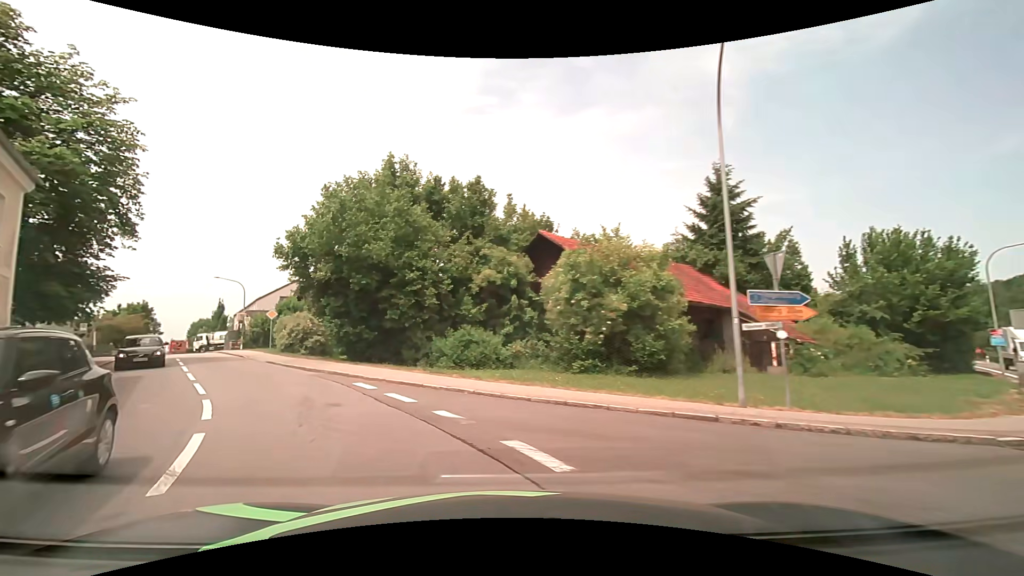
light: Day
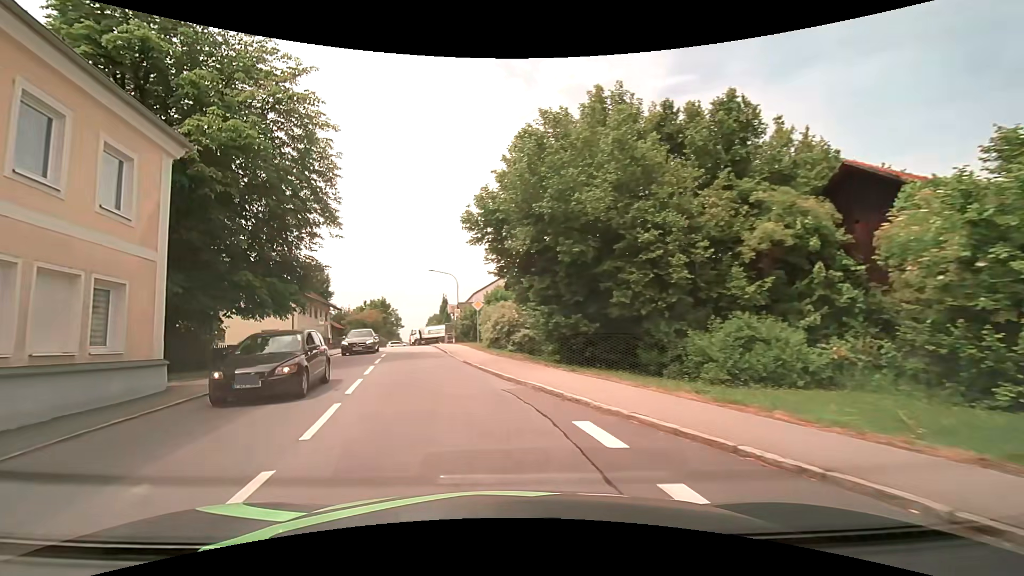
(-1.7, +7.5) m; -25°
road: secondary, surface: asphalt
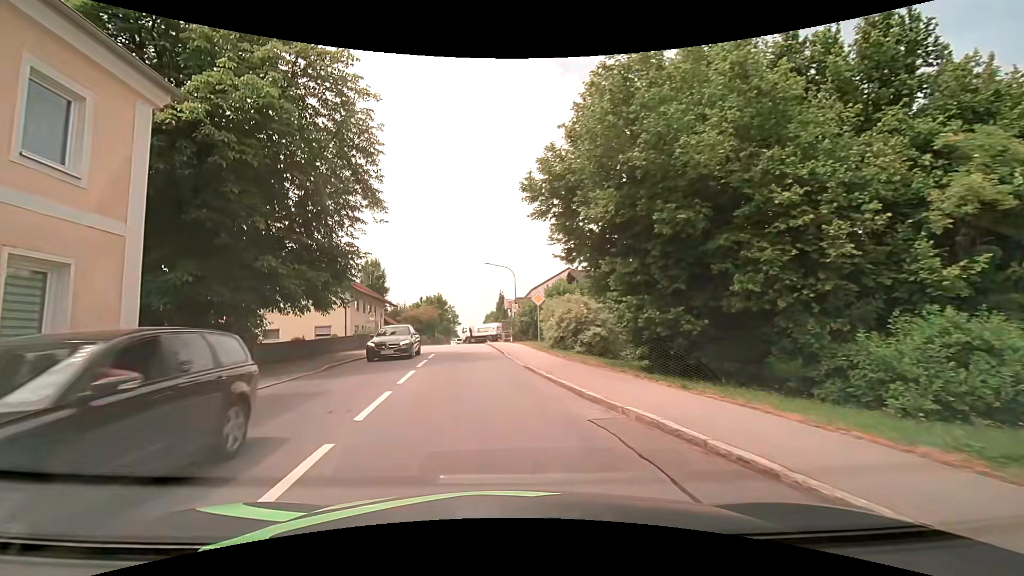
(-0.3, +3.9) m; -8°
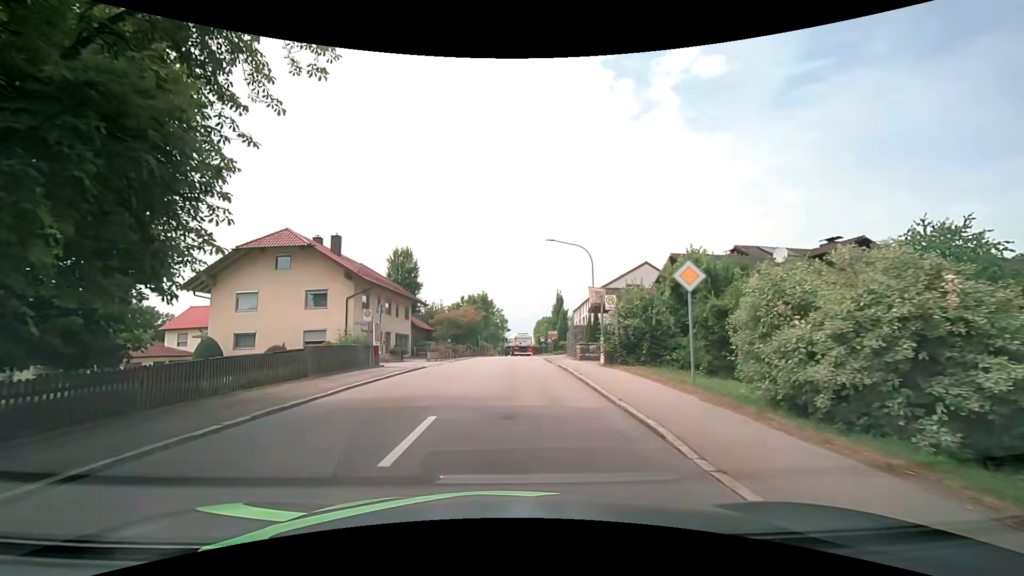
(-1.3, +15.9) m; -6°
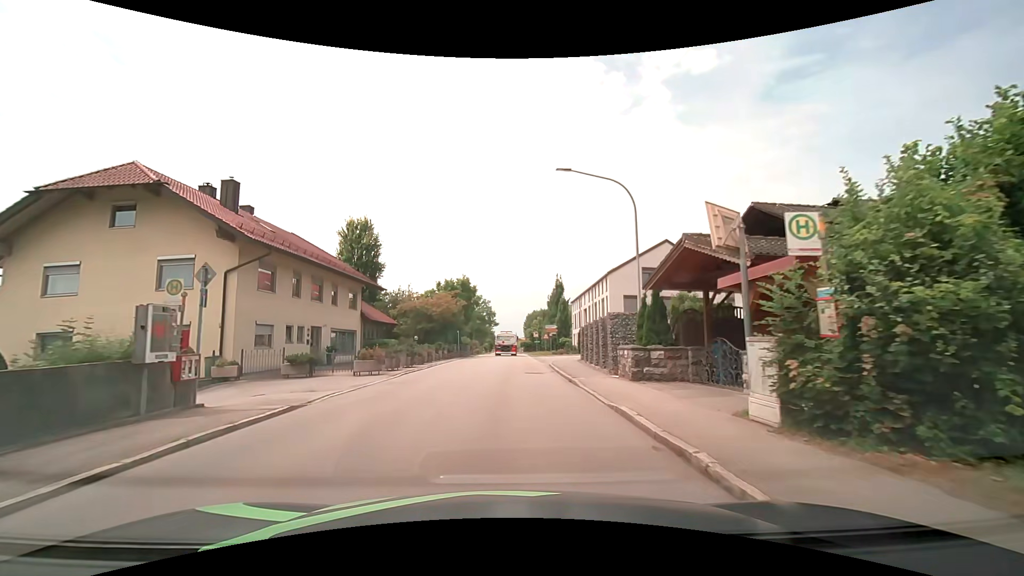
(+0.2, +13.2) m; +1°
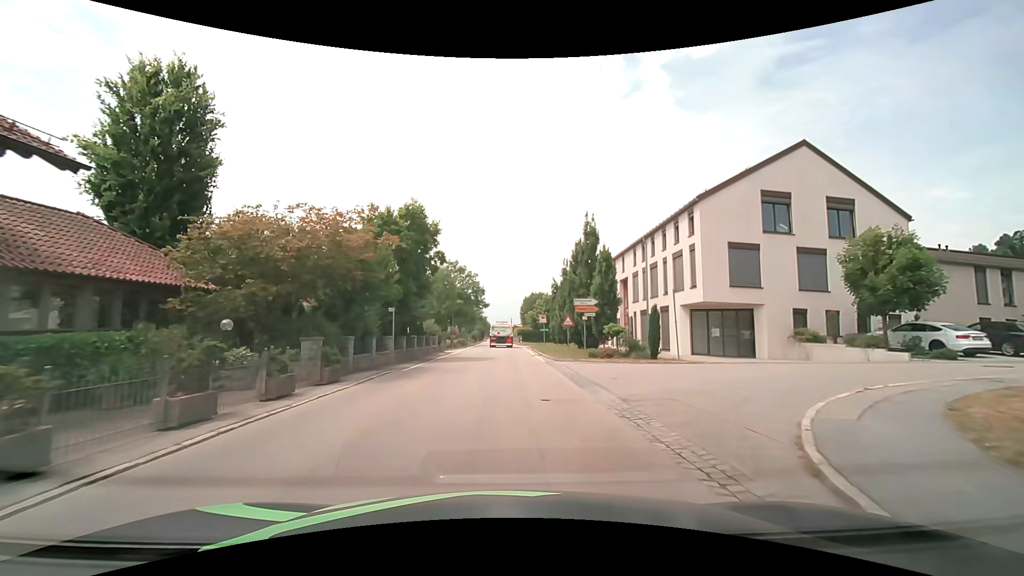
(+0.1, +26.0) m; 0°
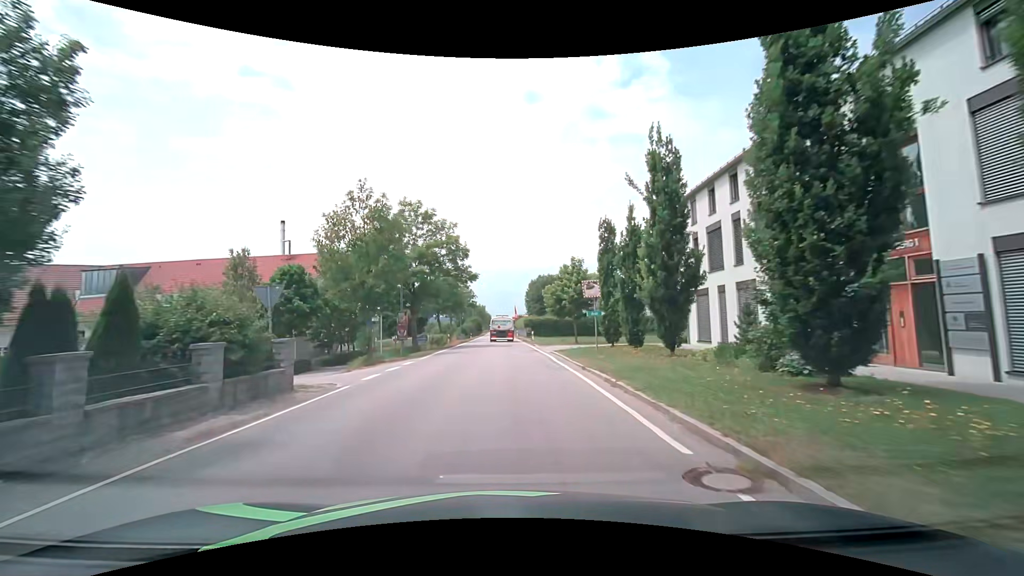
(+0.3, +30.1) m; 0°
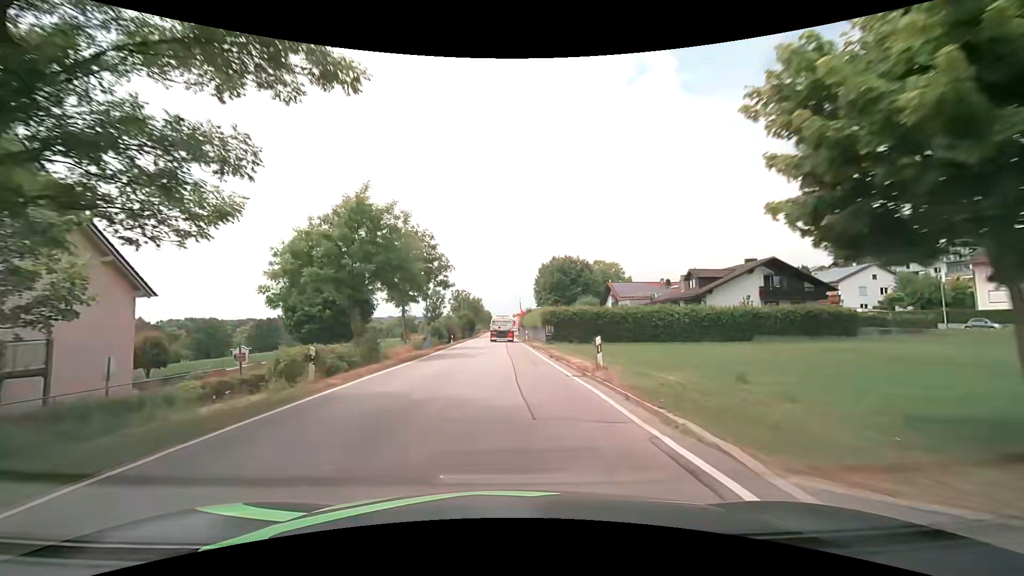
(-0.3, +34.1) m; -1°
(0, +10) (0, +20) (0, +30) (0, +40) (0, +50) (0, +60) (0, +70) (0, +80) (0, +90) (0, +100) m
